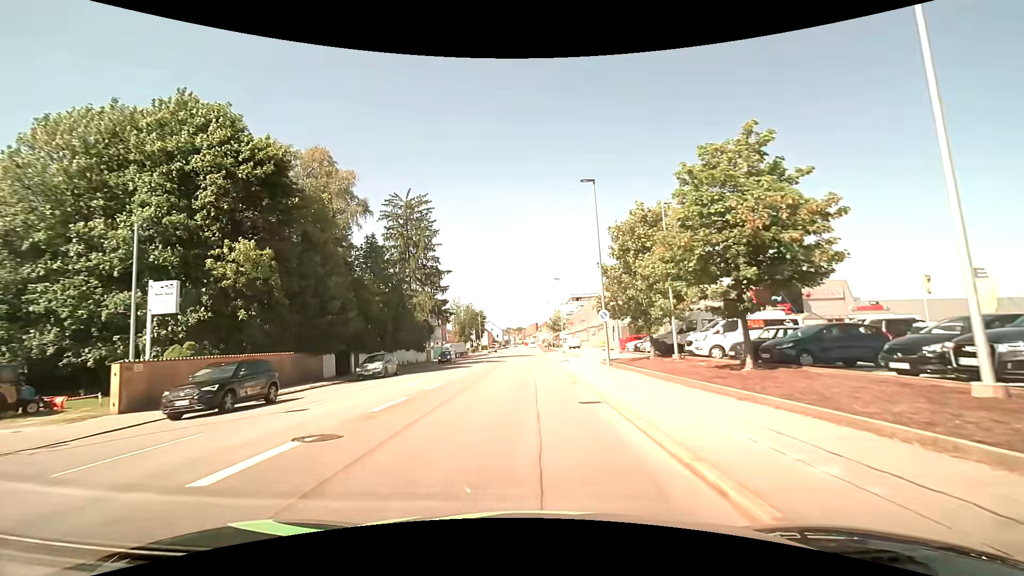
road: tertiary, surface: asphalt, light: Day
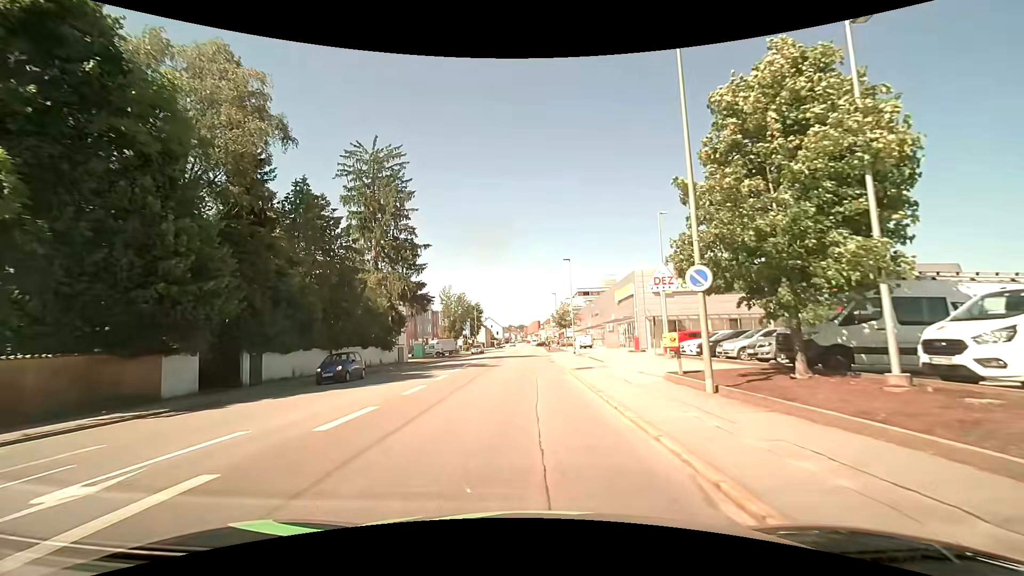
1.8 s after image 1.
(0.0, +14.9) m; 0°
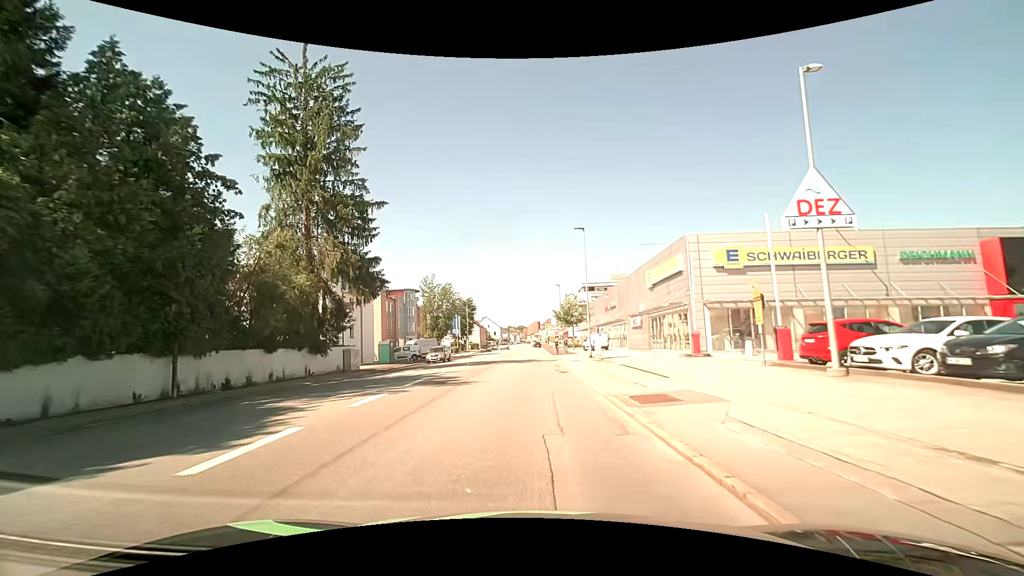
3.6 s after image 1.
(-0.2, +14.8) m; -1°
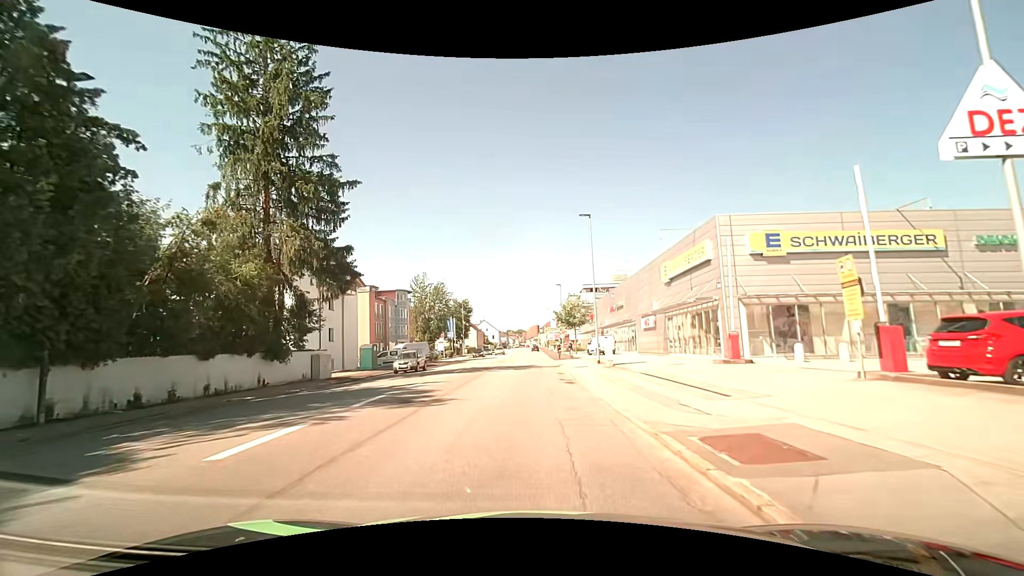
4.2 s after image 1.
(0.0, +5.2) m; 0°
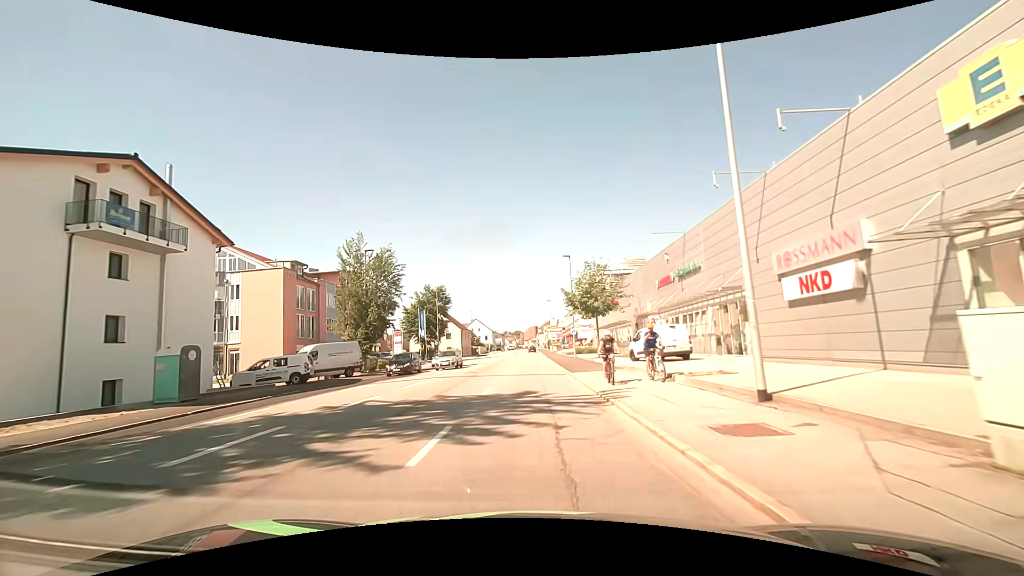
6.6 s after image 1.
(+0.3, +24.5) m; +1°
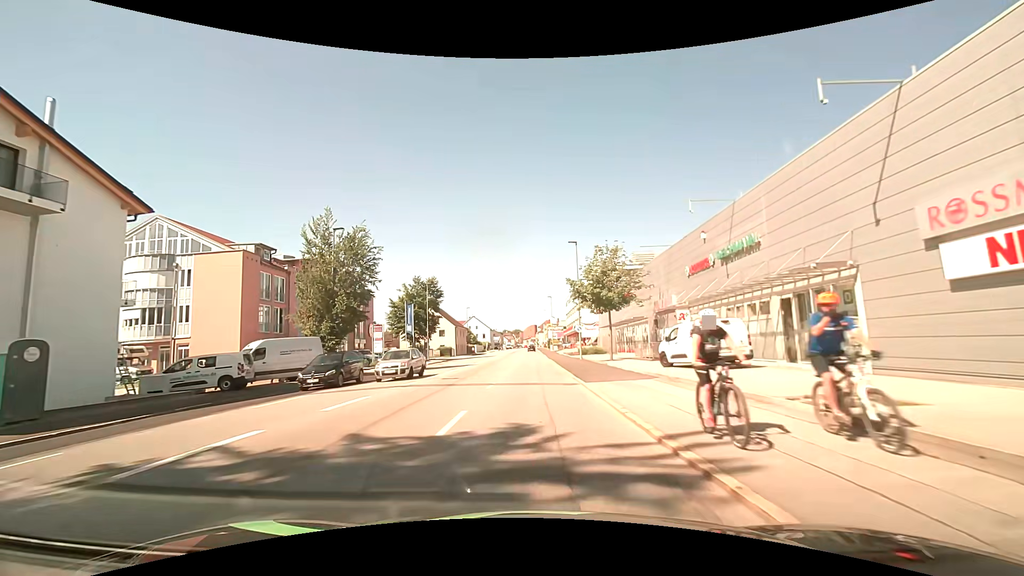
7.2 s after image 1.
(0.0, +6.9) m; 0°
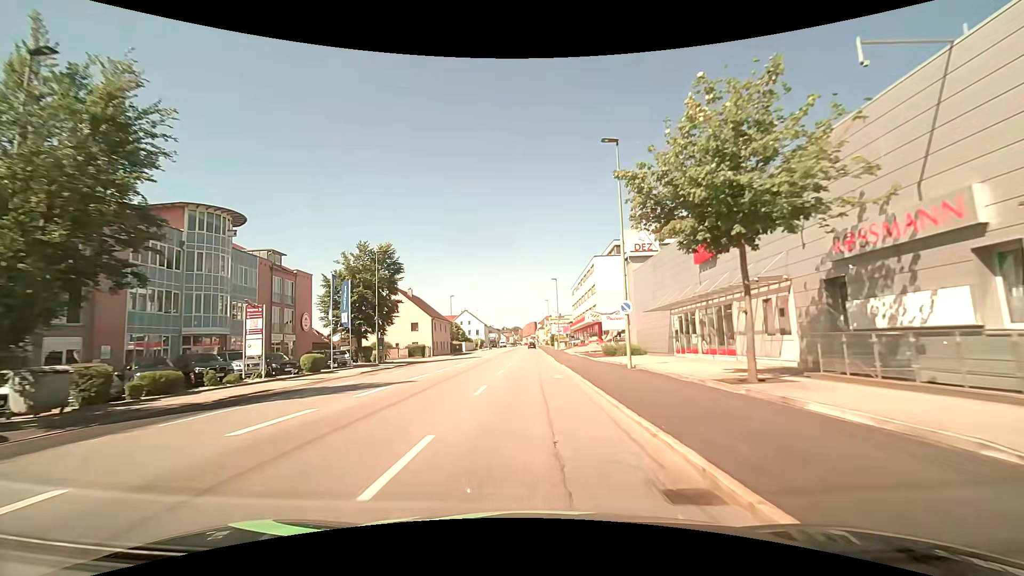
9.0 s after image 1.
(0.0, +21.8) m; 0°
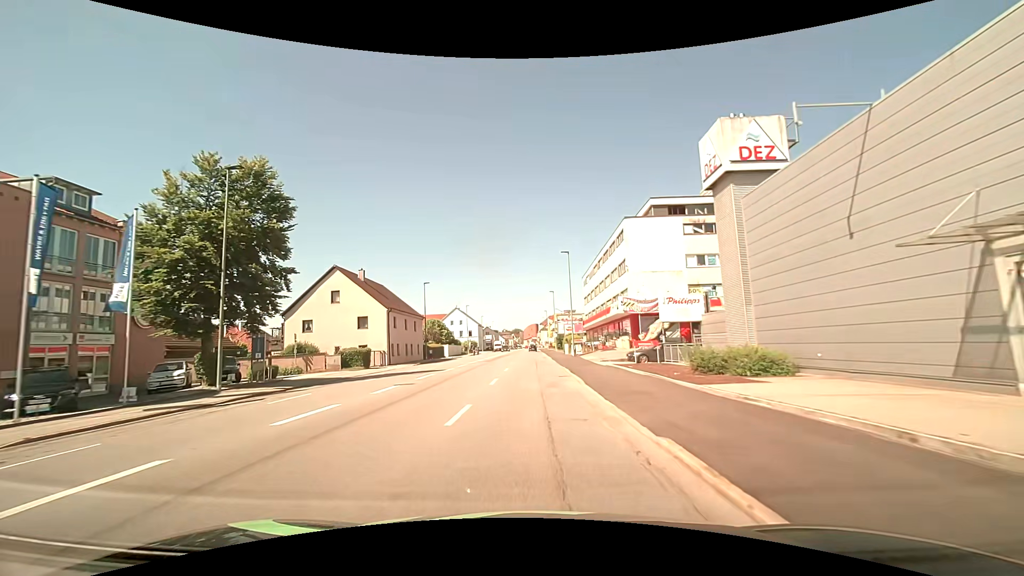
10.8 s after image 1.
(0.0, +22.6) m; 0°
(0, +10) (0, +20) (0, +30) (0, +40) (0, +50) (0, +60) (0, +70) (0, +80) (0, +90) (0, +100) m
